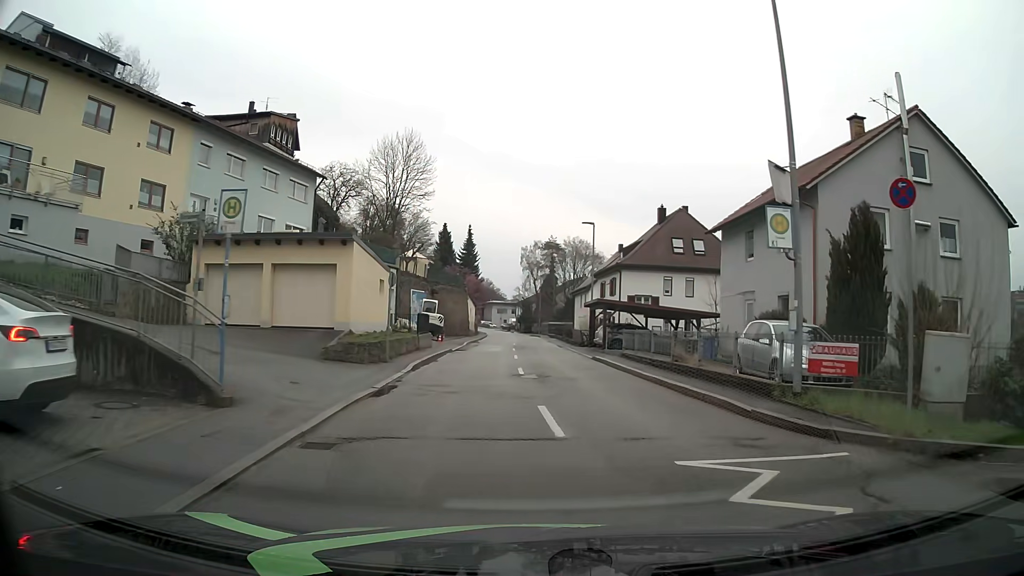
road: tertiary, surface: asphalt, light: Day
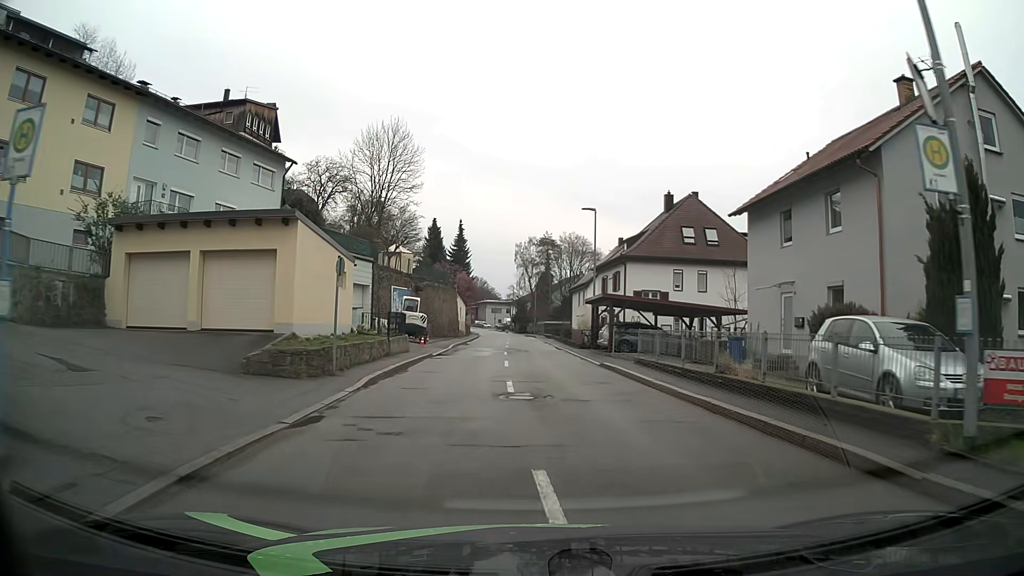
(0.0, +5.0) m; 0°
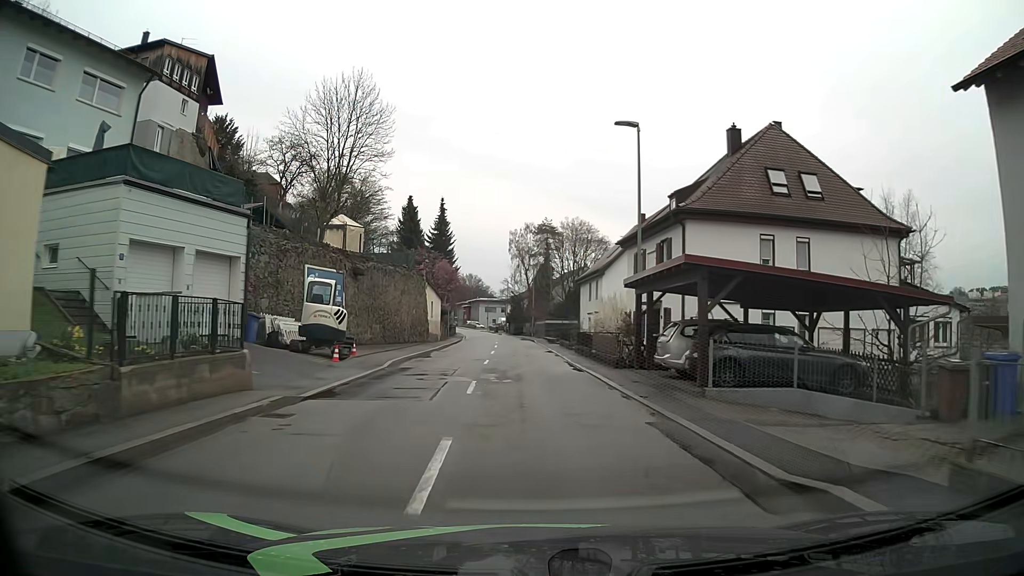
(+0.1, +16.6) m; 0°
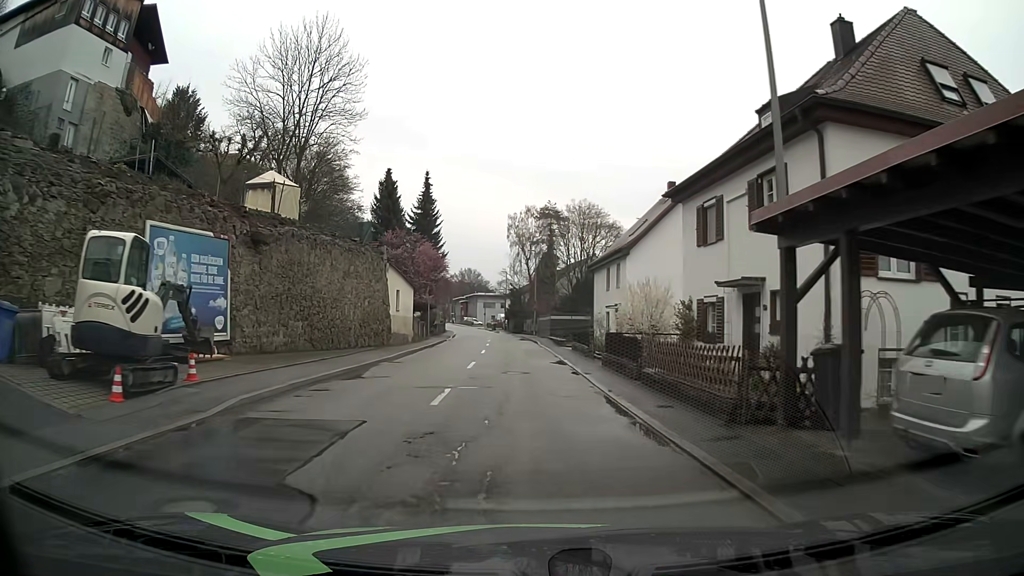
(0.0, +12.3) m; 0°
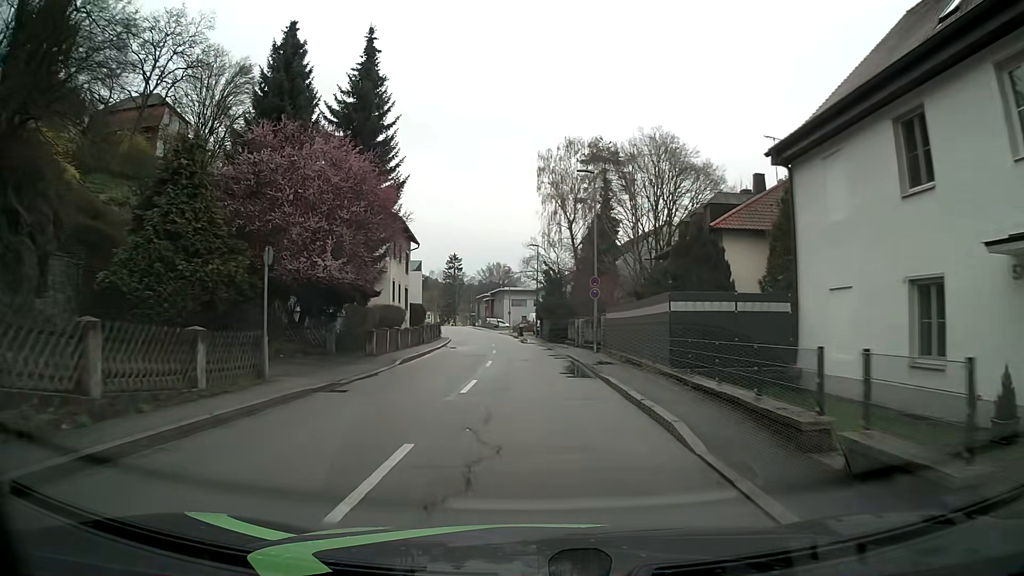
(-0.9, +33.9) m; -3°
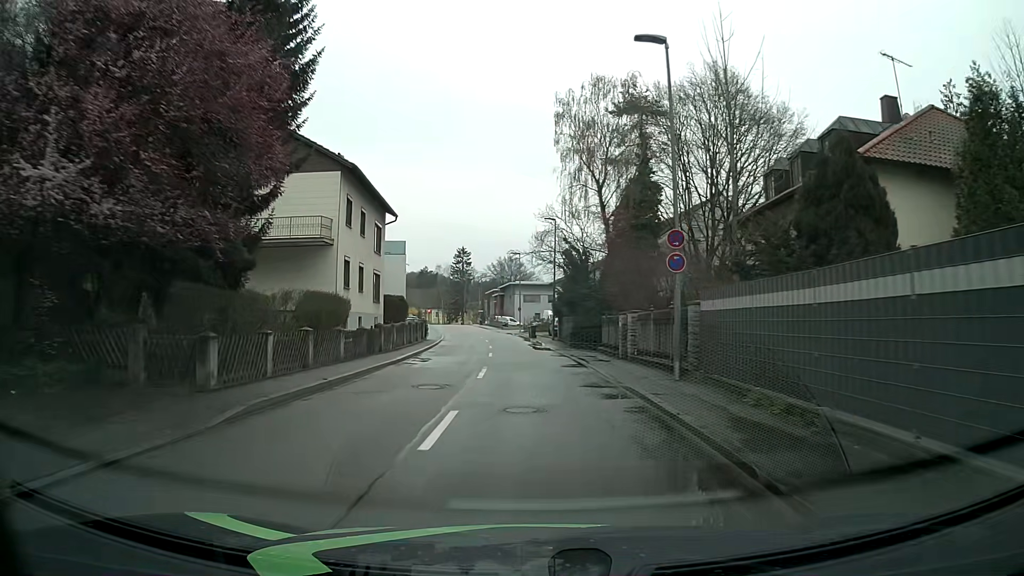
(-0.2, +14.5) m; -1°
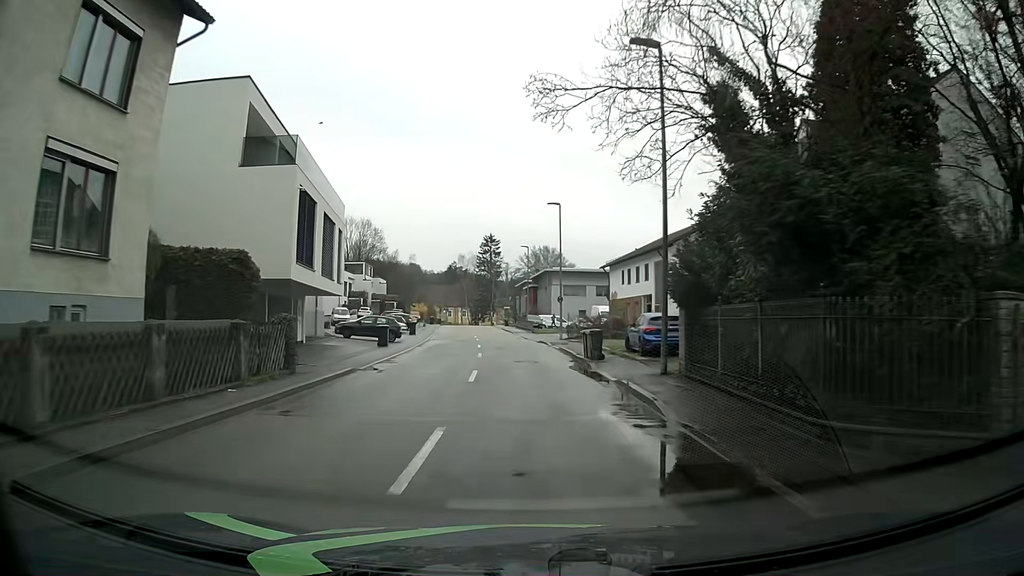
(-0.8, +29.7) m; -3°
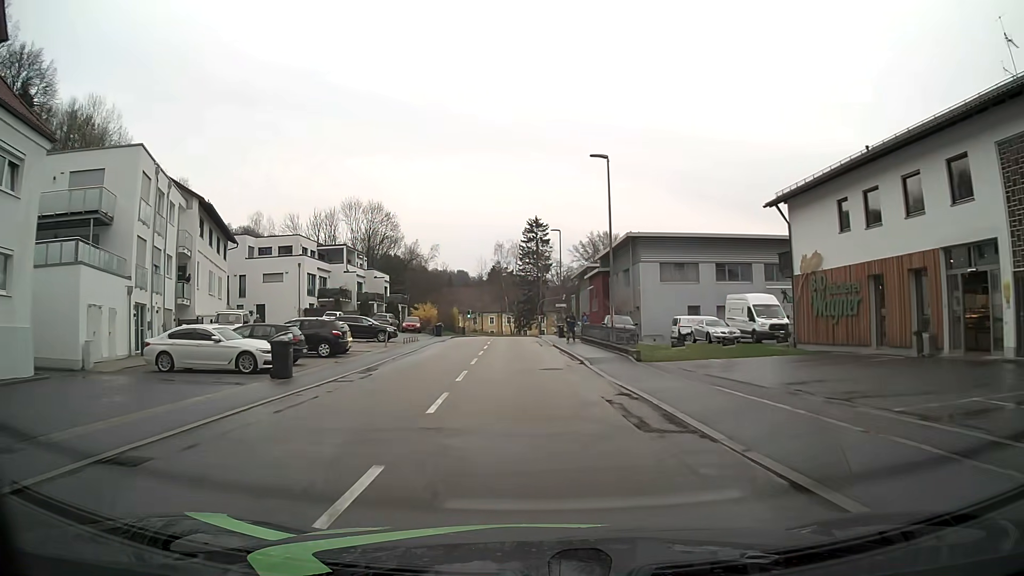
(-1.6, +37.9) m; -5°
(0, +10) (0, +20) (-1, +30) (-1, +40) (-1, +50) (-1, +60) (-1, +70) (0, +80) (+2, +90) (+6, +99) m
